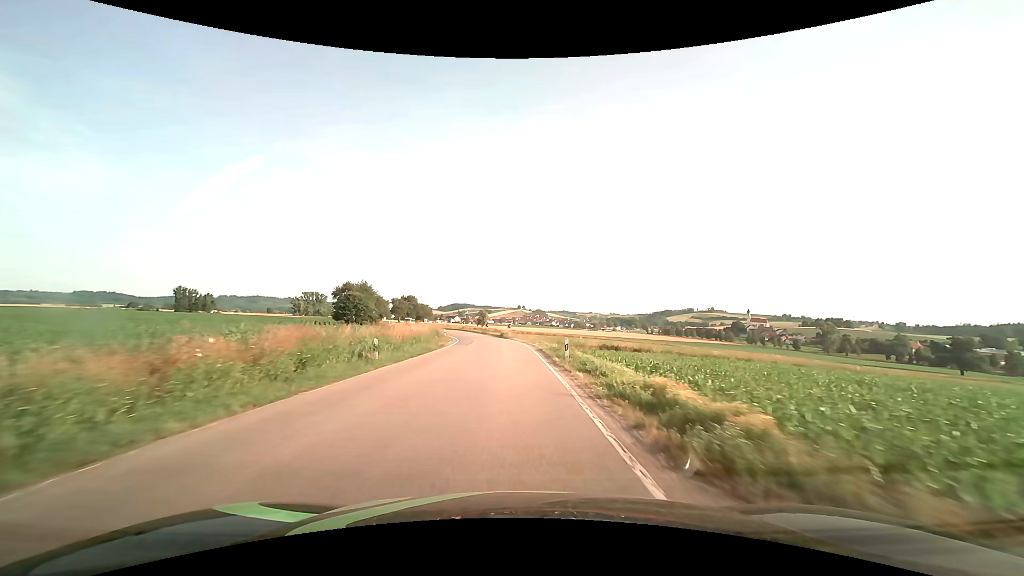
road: secondary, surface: asphalt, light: Day
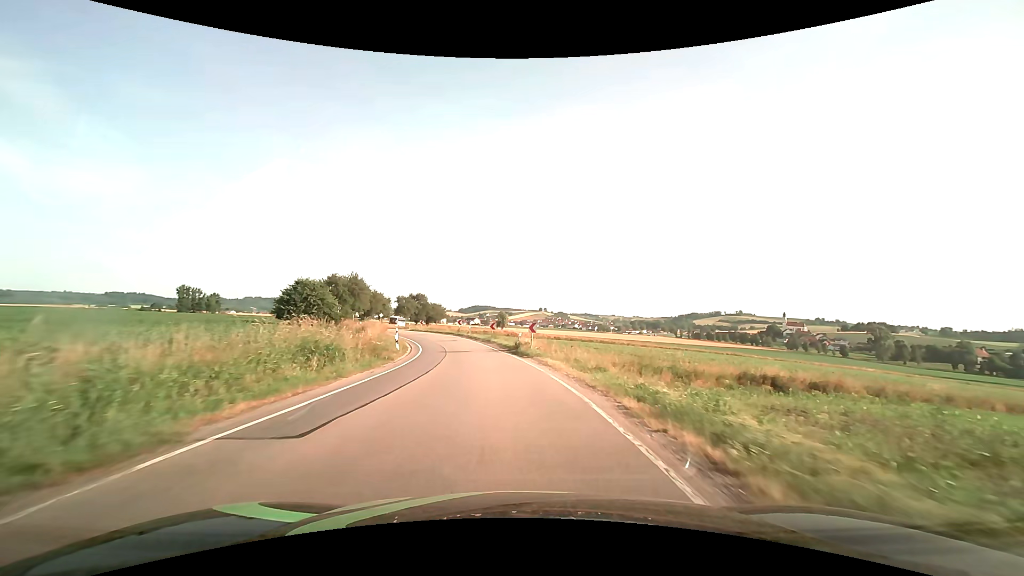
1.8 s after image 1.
(-0.5, +29.3) m; -2°
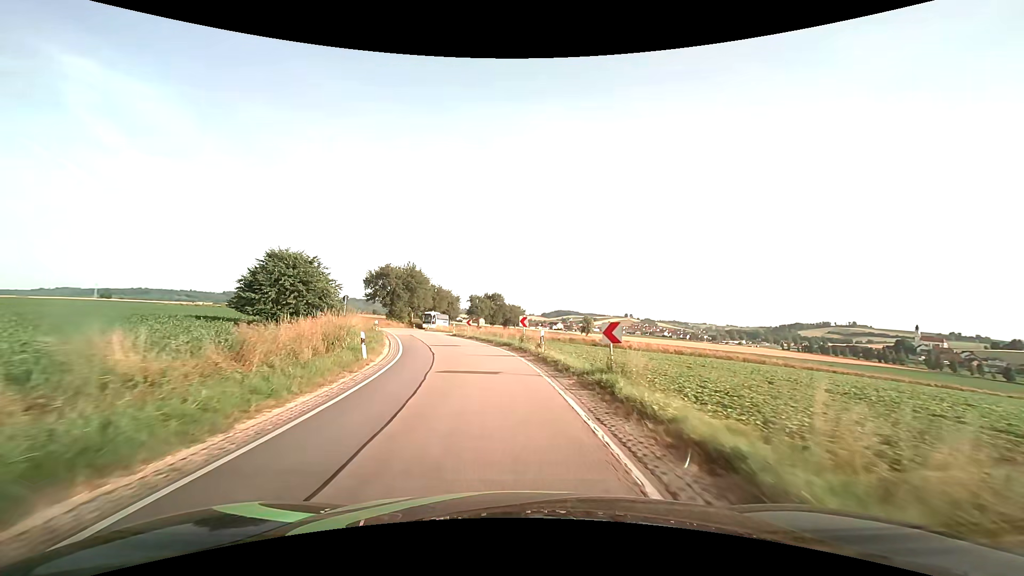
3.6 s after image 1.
(-2.0, +26.8) m; -9°
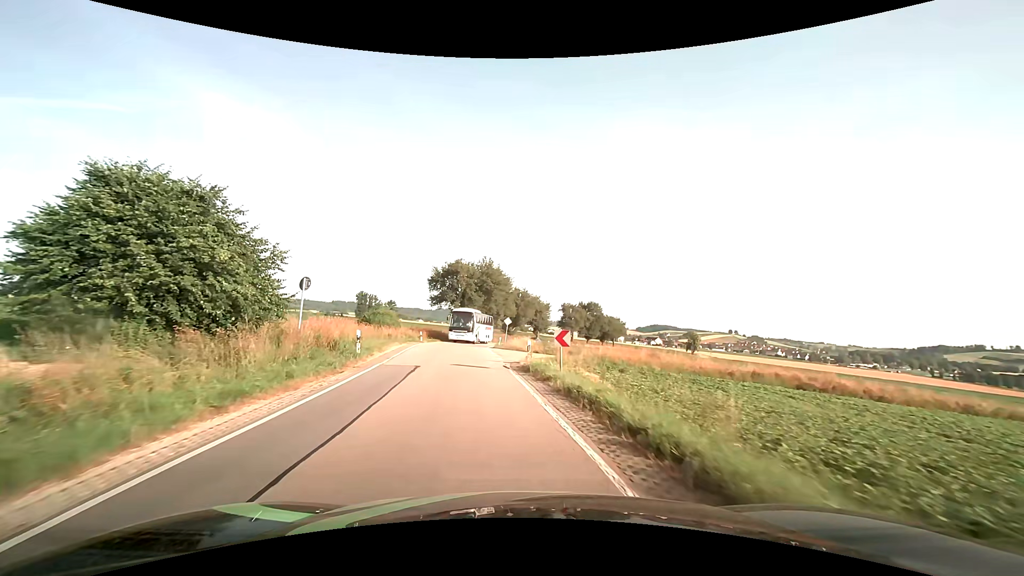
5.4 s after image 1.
(-2.3, +24.6) m; -11°
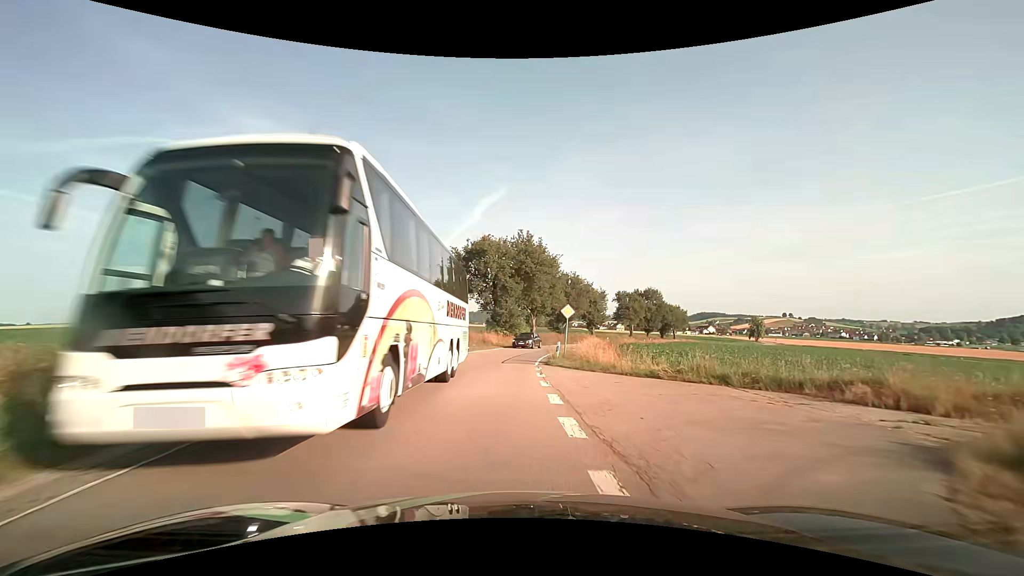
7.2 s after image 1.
(-1.4, +21.8) m; -5°
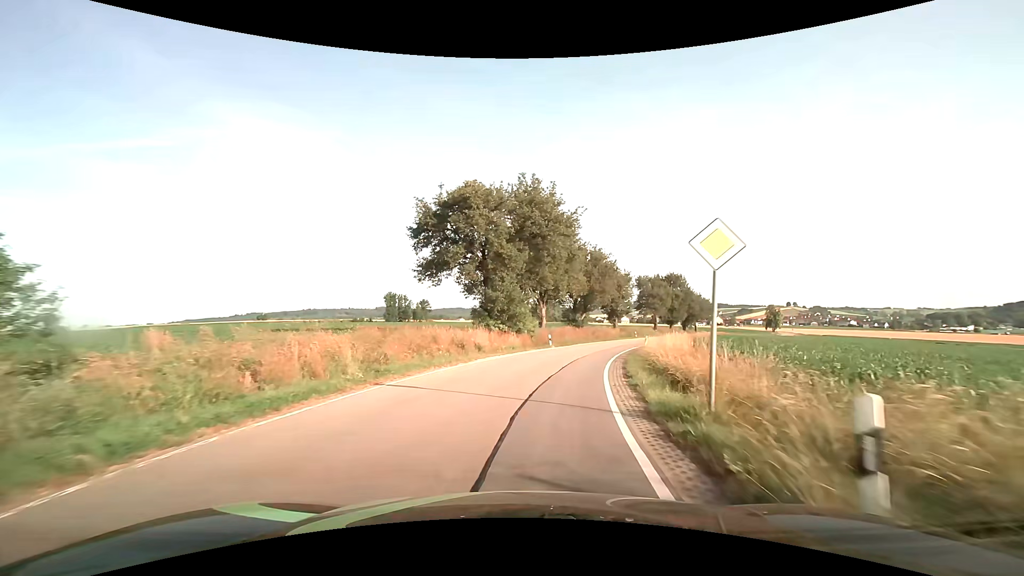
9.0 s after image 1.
(-0.3, +20.8) m; 0°
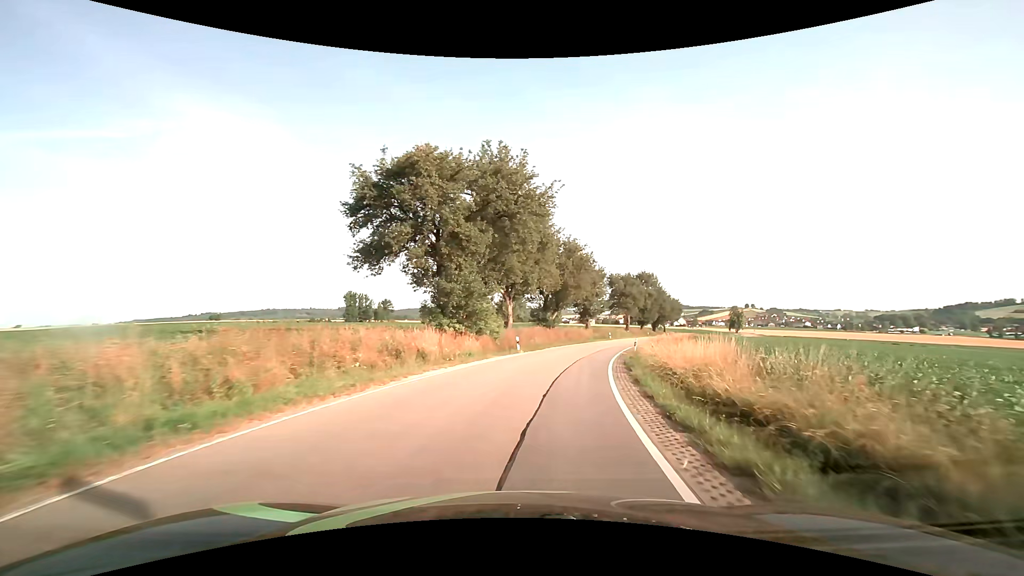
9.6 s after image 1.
(+0.2, +7.4) m; +4°
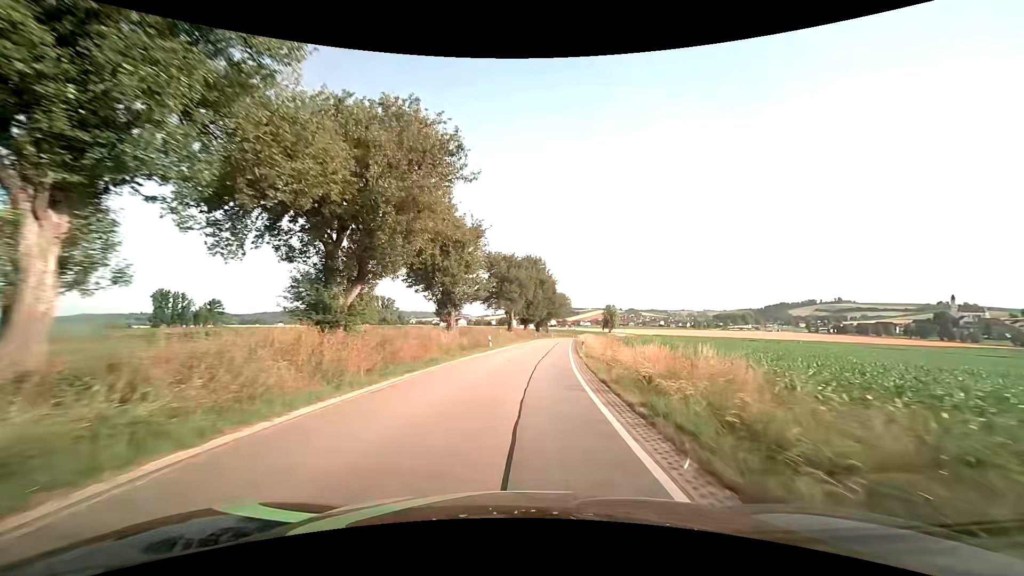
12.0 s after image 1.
(+4.7, +32.0) m; +15°
(0, +10) (+1, +20) (+1, +30) (+2, +40) (+3, +50) (+4, +60) (+6, +70) (+7, +80) (+8, +90) (+9, +100) m
